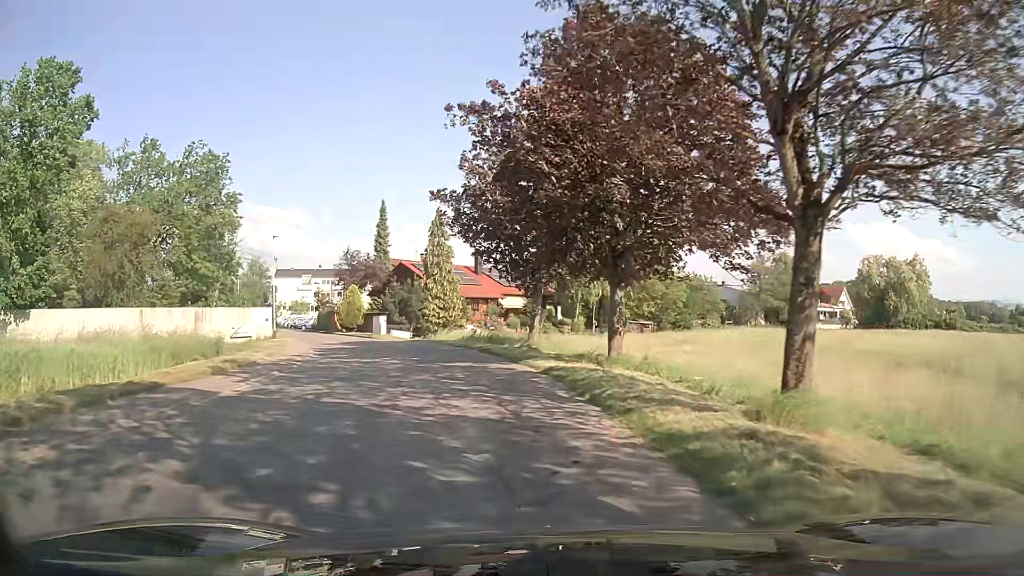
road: unclassified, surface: asphalt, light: Day
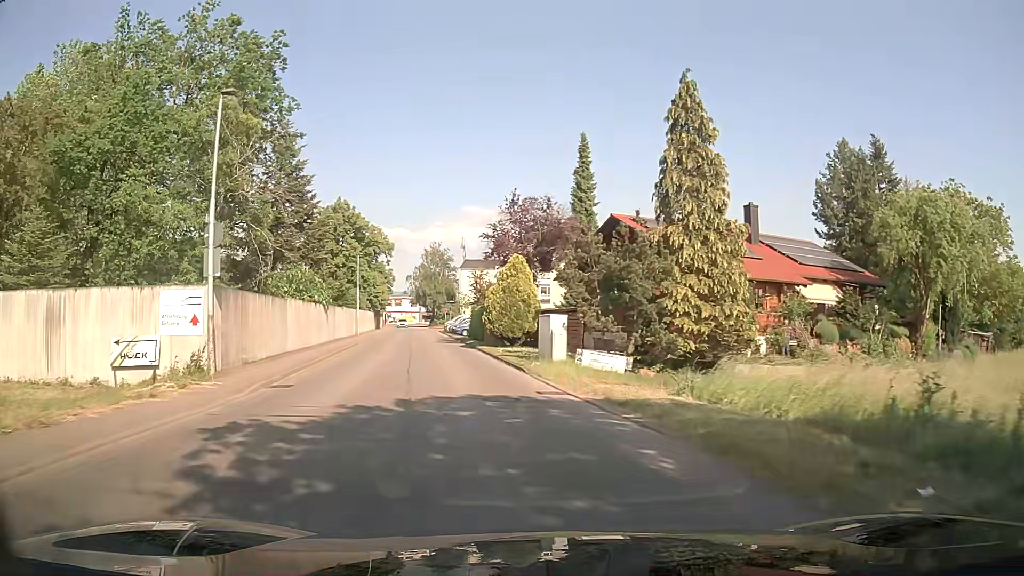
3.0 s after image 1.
(-4.6, +29.9) m; -19°
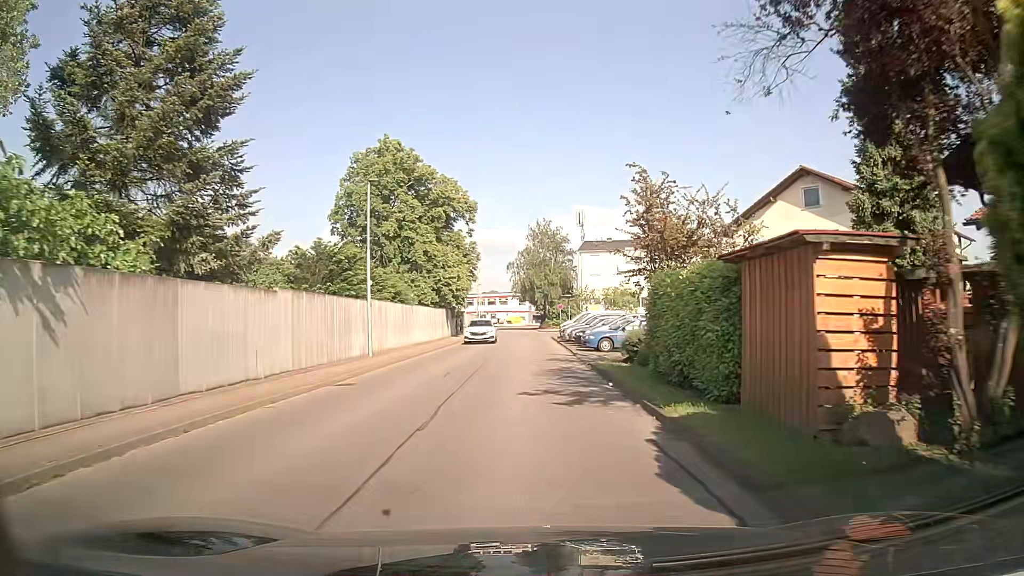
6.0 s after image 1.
(-3.5, +29.4) m; -9°
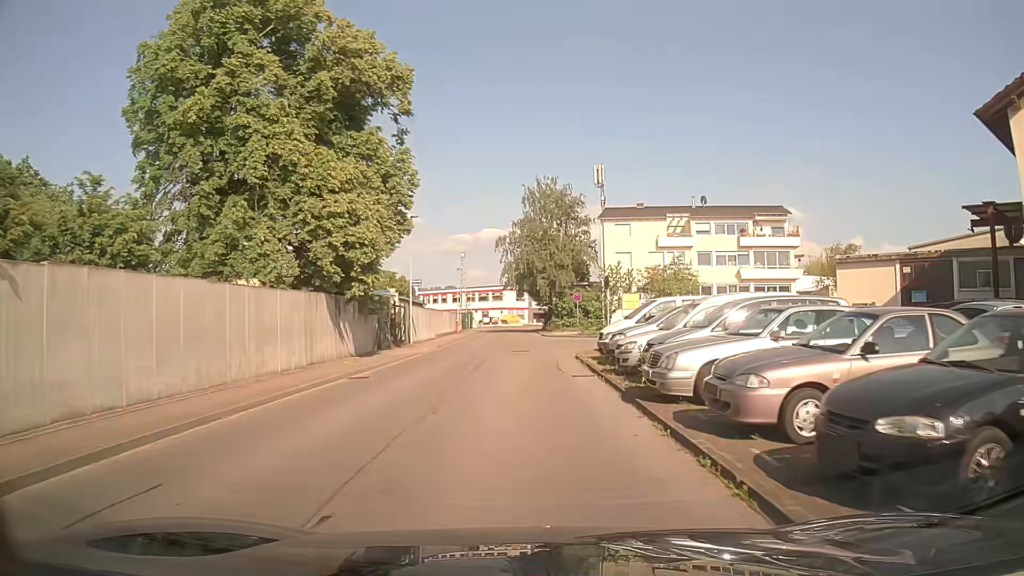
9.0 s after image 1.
(0.0, +28.5) m; 0°
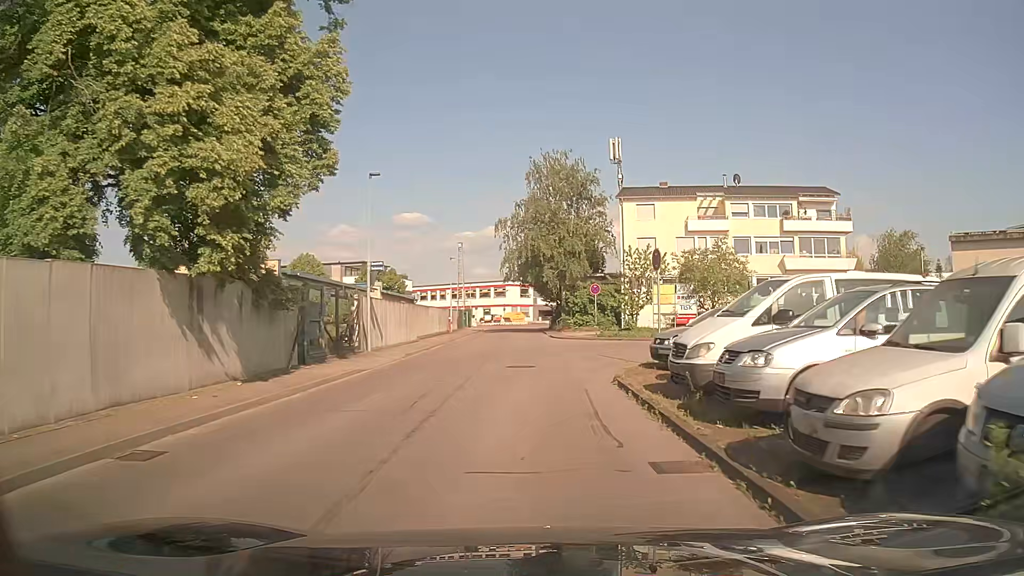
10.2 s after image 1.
(-0.1, +9.9) m; -1°
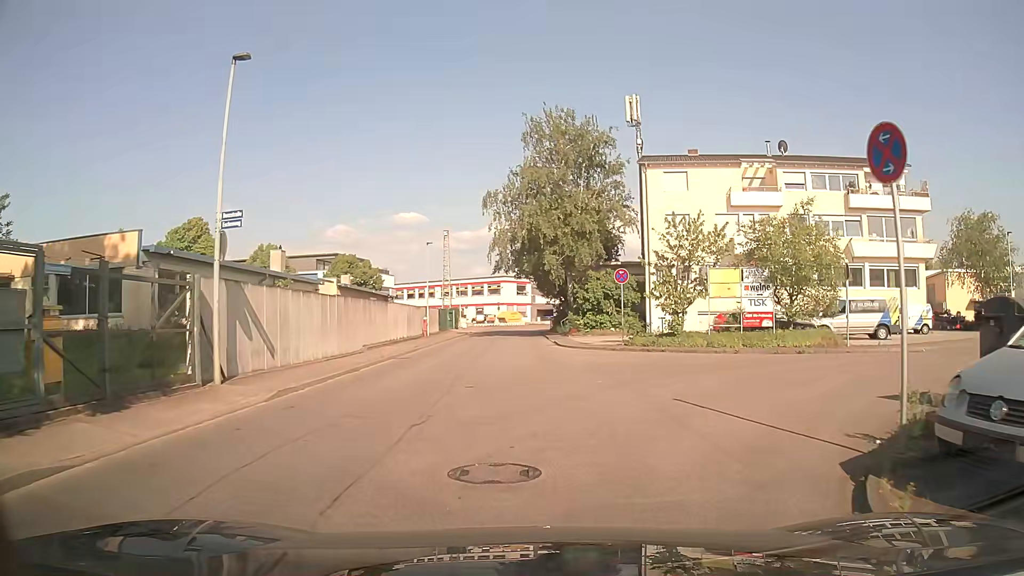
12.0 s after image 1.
(0.0, +12.0) m; 0°
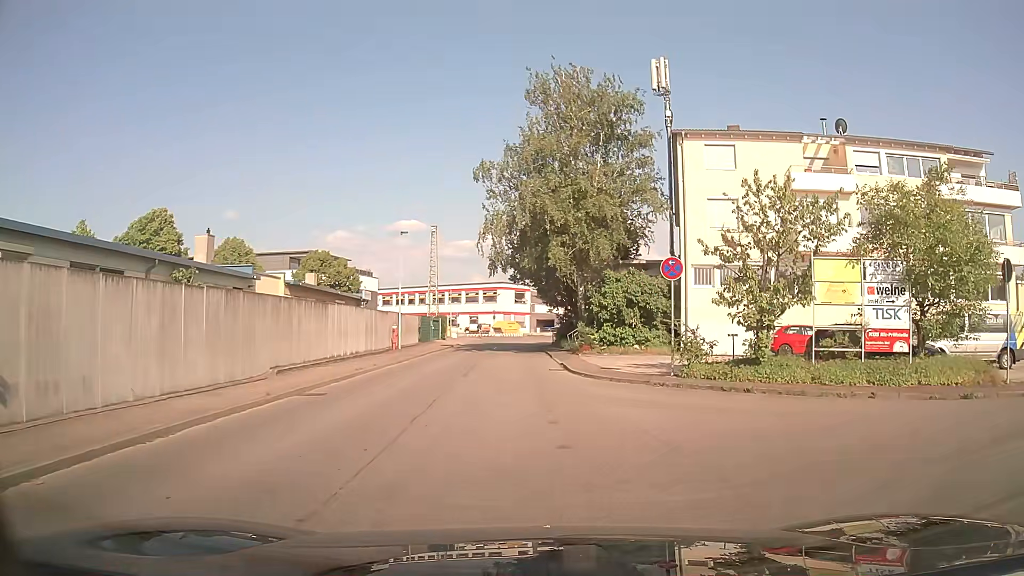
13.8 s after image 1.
(+0.1, +9.8) m; 0°
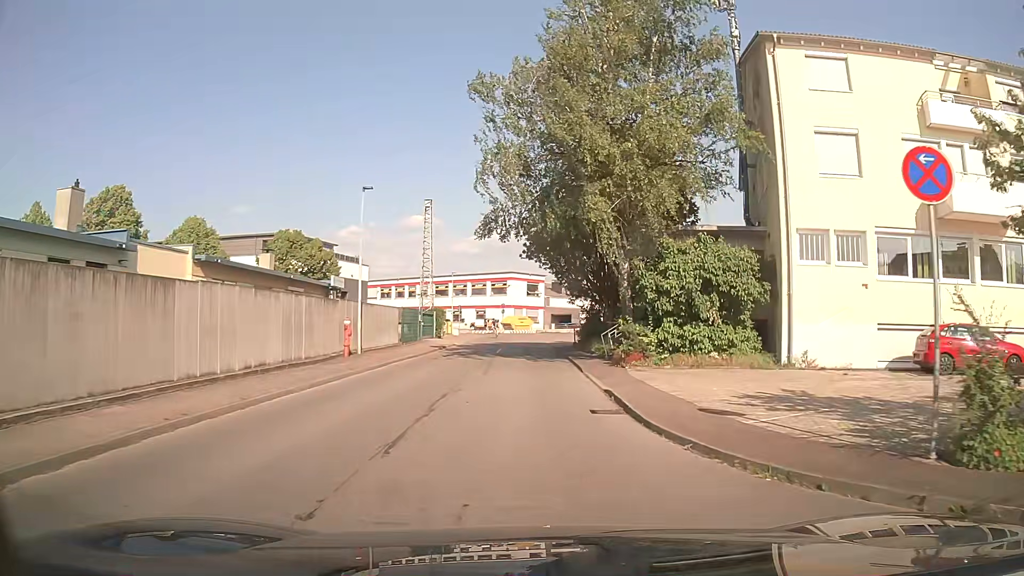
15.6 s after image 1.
(-0.1, +11.5) m; -1°
(0, +10) (0, +20) (0, +30) (0, +40) (-1, +50) (-1, +60) (0, +70) (-5, +78) (-15, +80) (-24, +82) m
